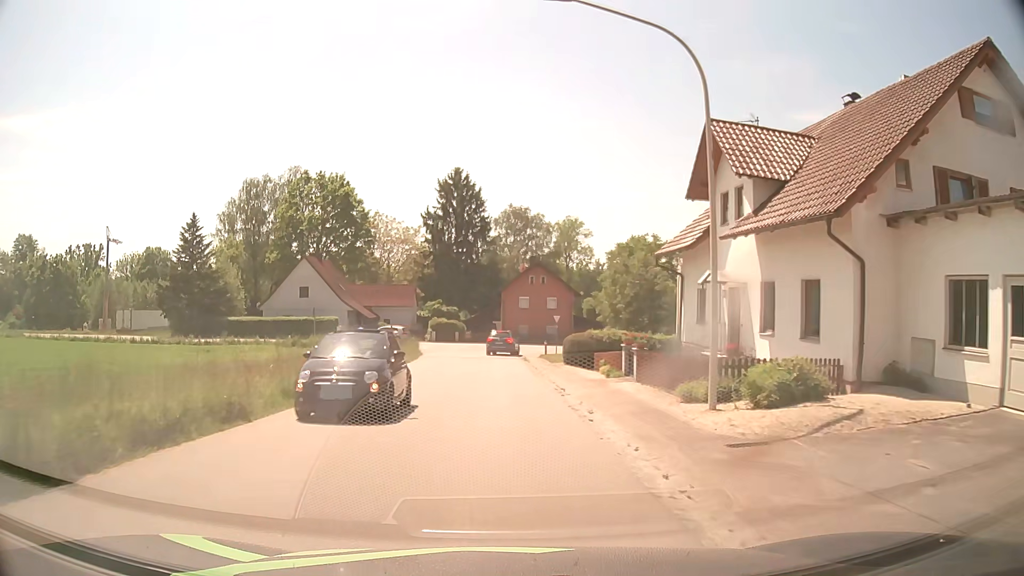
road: tertiary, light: Day
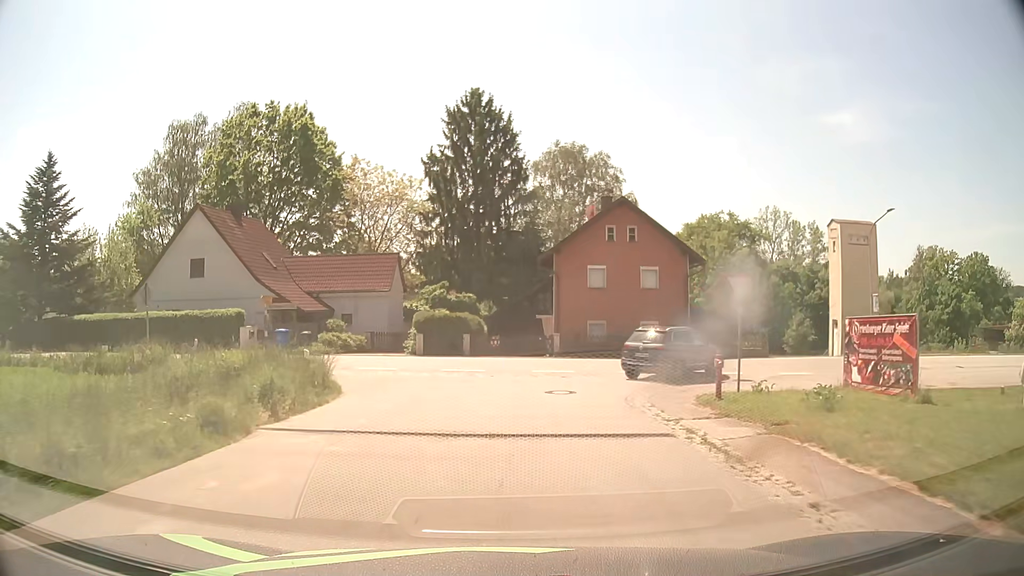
(-0.9, +30.2) m; -3°
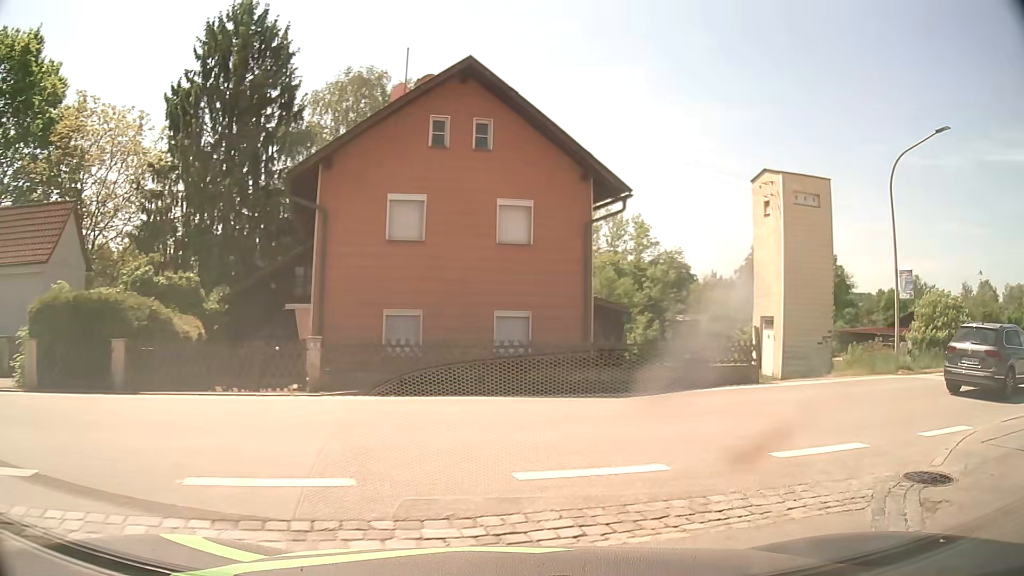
(+1.3, +16.8) m; +19°
